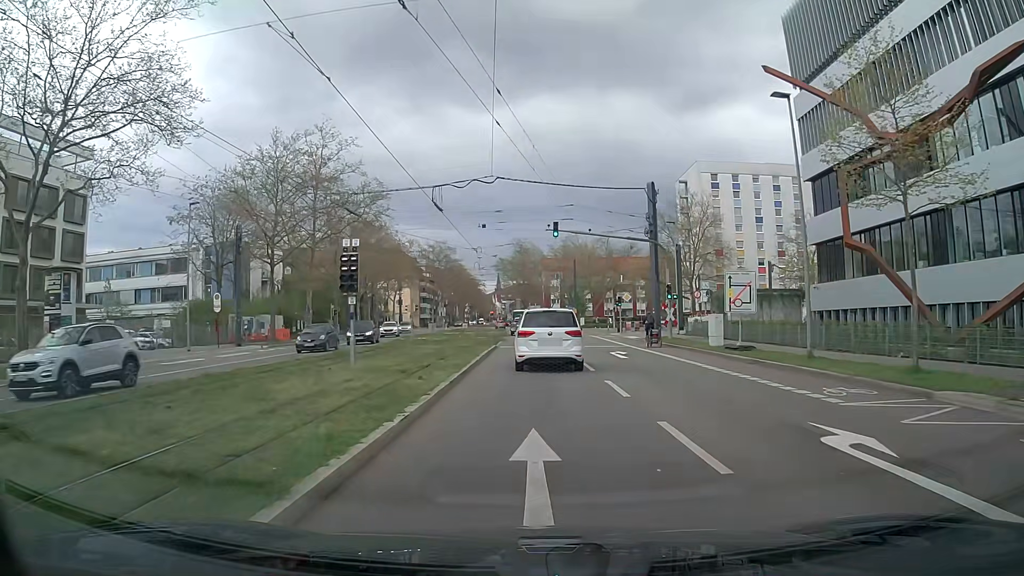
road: secondary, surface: asphalt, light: Day
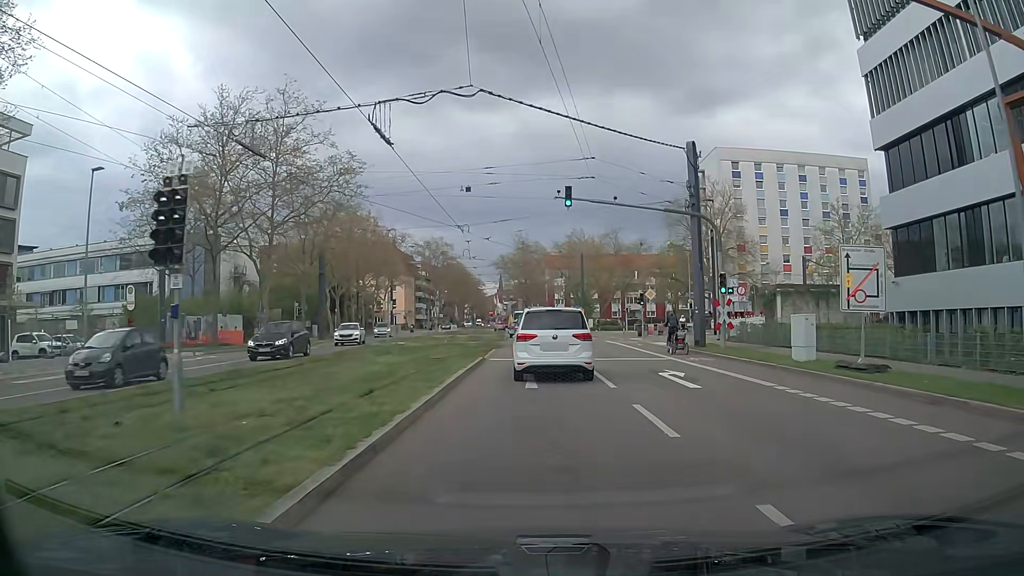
(0.0, +10.0) m; 0°
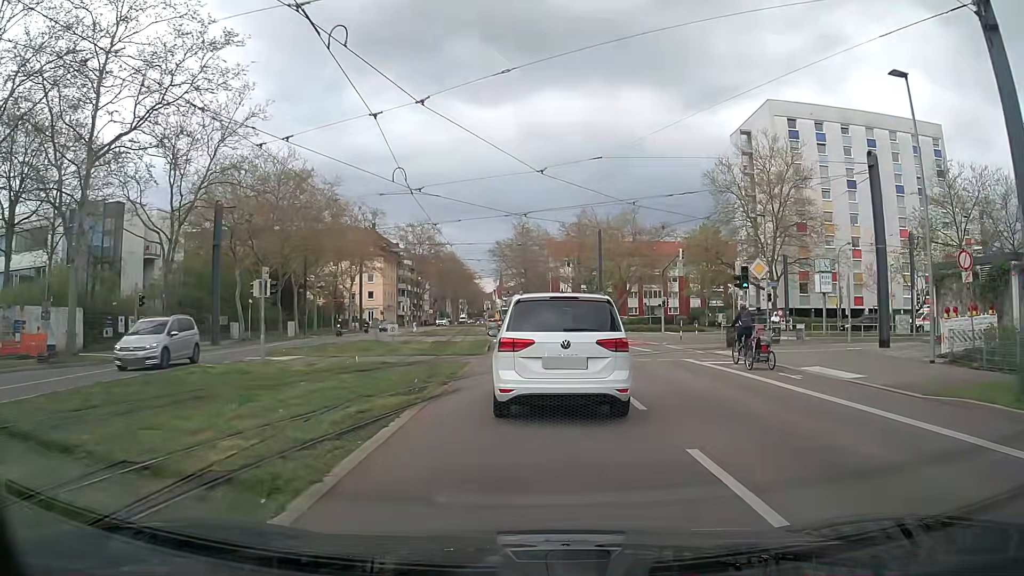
(-0.1, +21.8) m; 0°
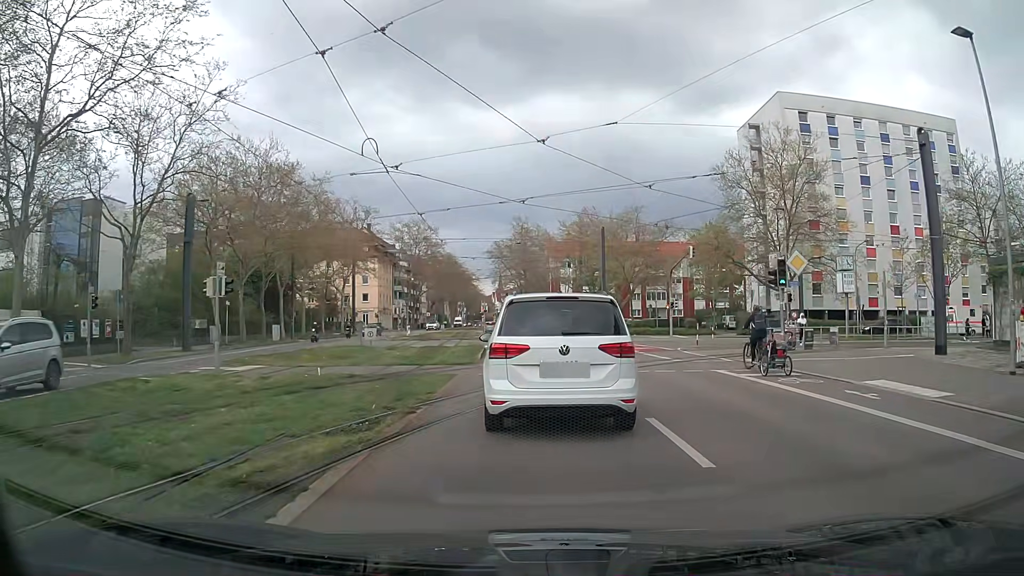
(0.0, +3.7) m; -1°
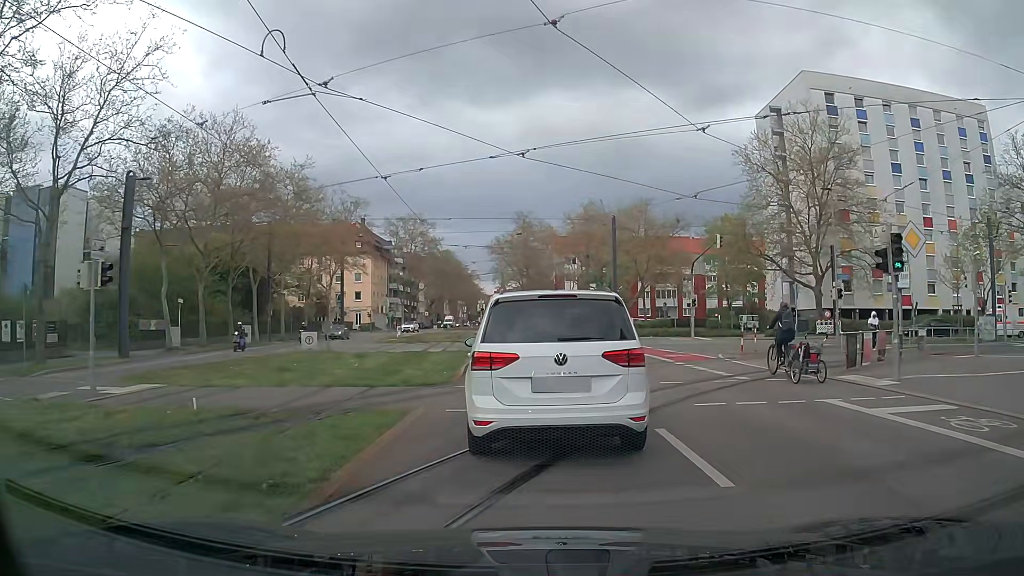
(0.0, +6.7) m; +1°
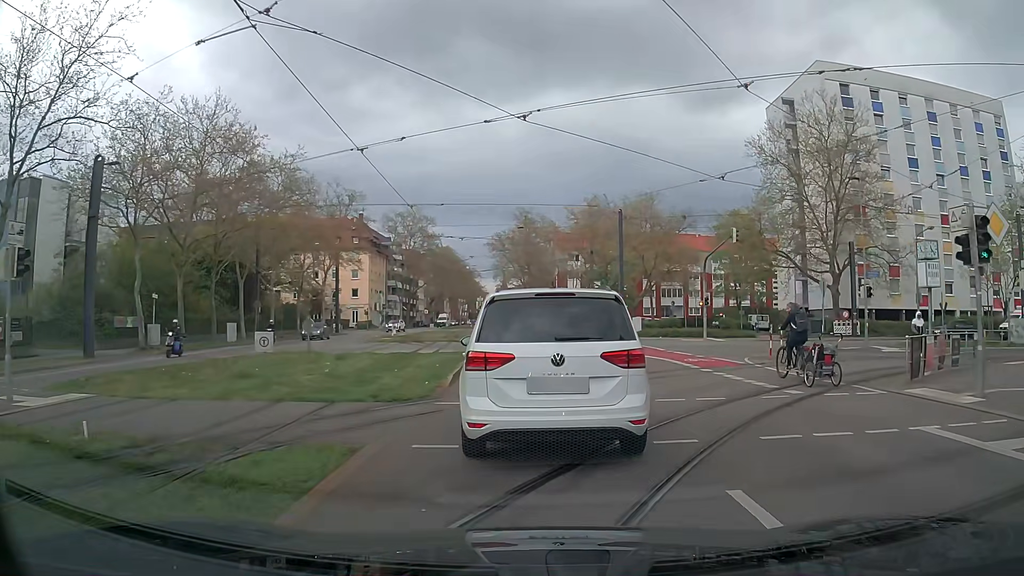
(0.0, +3.0) m; -1°
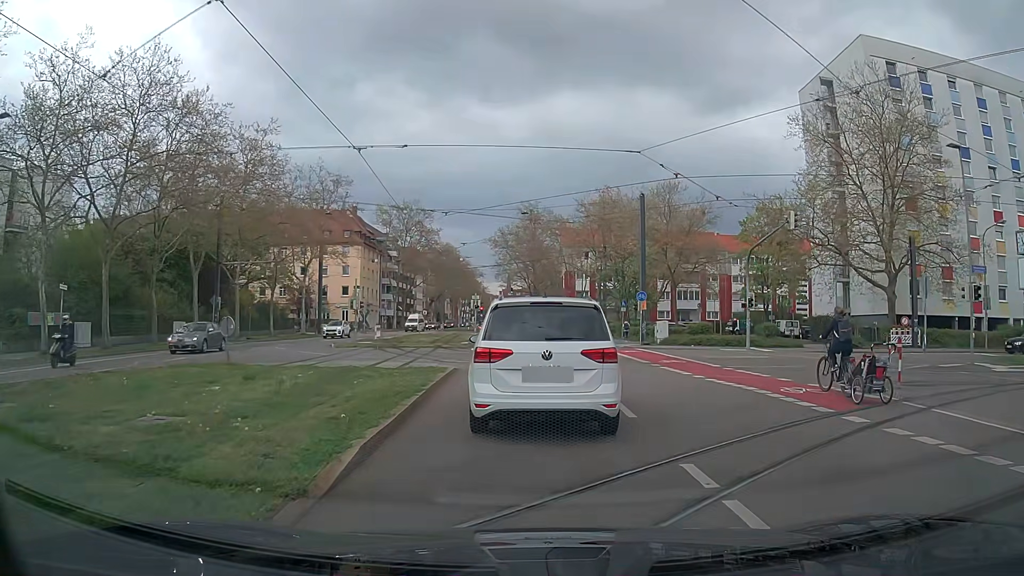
(+0.1, +8.6) m; 0°
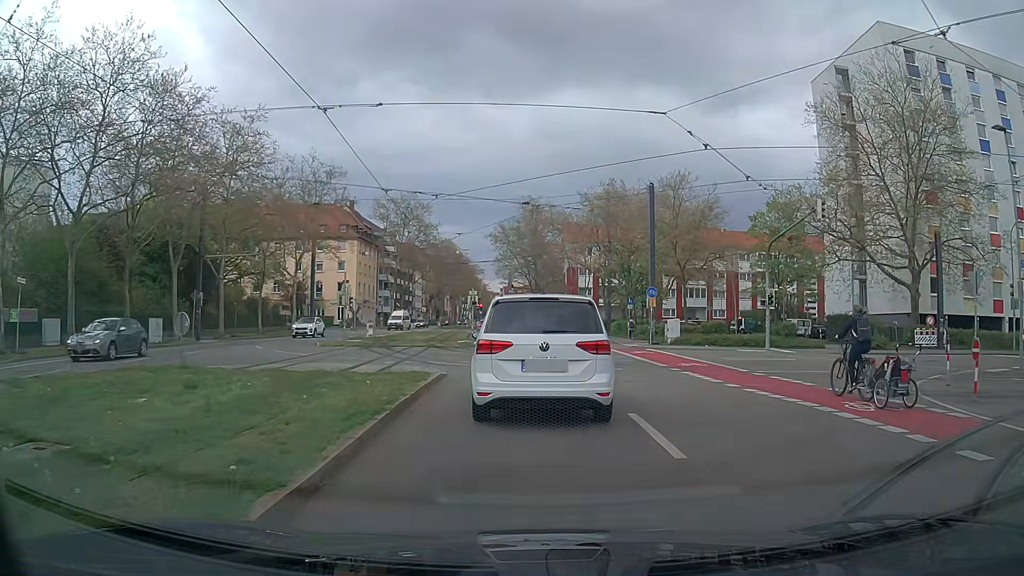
(0.0, +3.1) m; 0°
(0, +10) (0, +20) (0, +30) (0, +40) (-1, +50) (-1, +60) (-1, +70) (-2, +80) (-4, +90) (-4, +100) m
